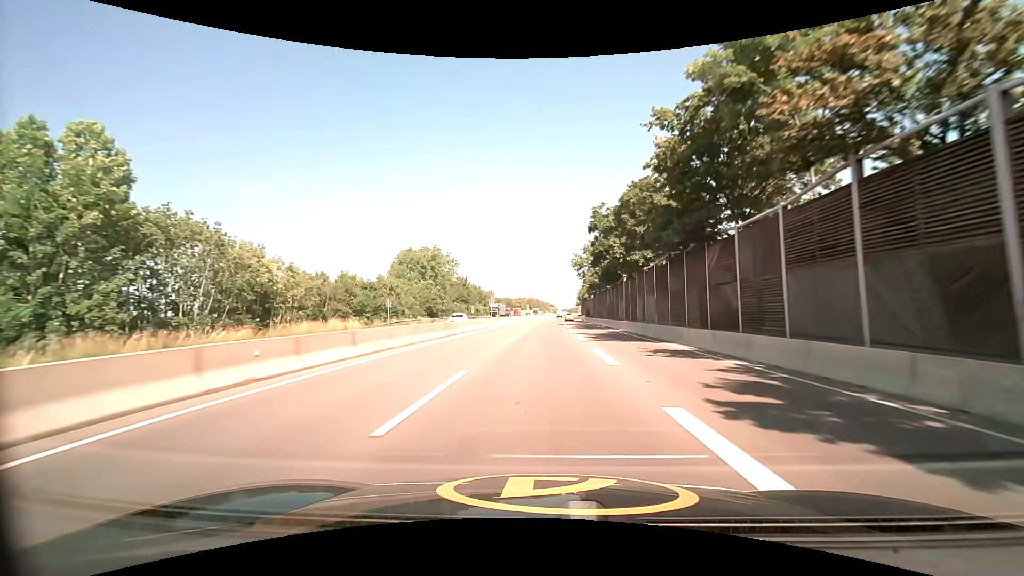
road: trunk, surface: asphalt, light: Day
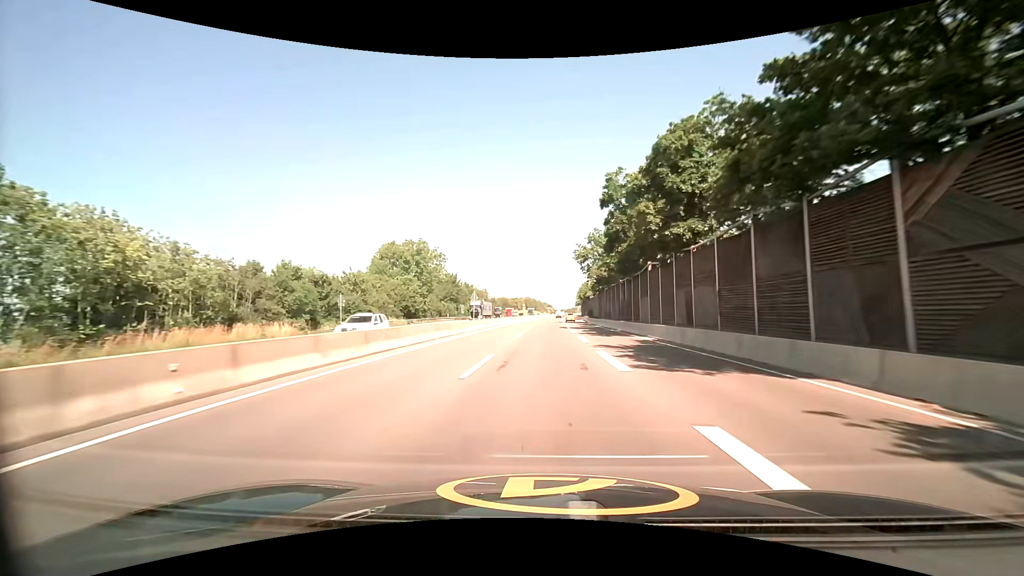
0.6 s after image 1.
(0.0, +13.2) m; 0°
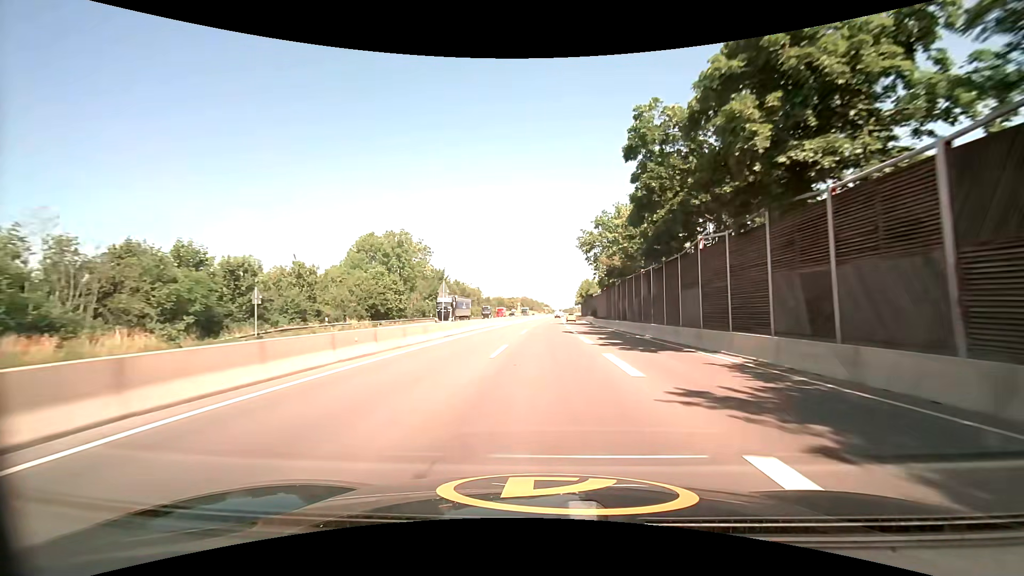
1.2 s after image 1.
(+0.1, +13.2) m; +1°
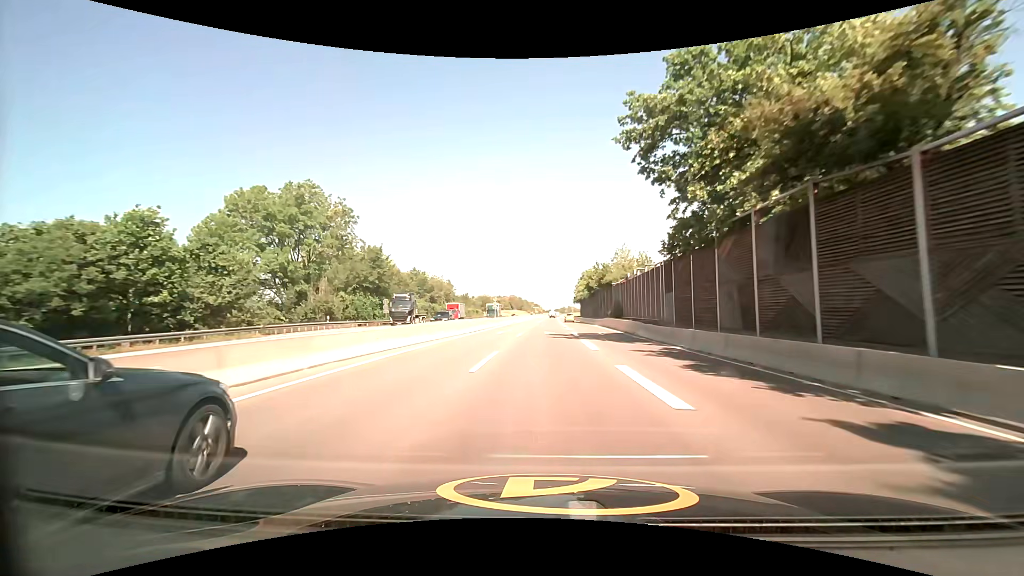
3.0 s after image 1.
(+0.4, +39.6) m; +1°
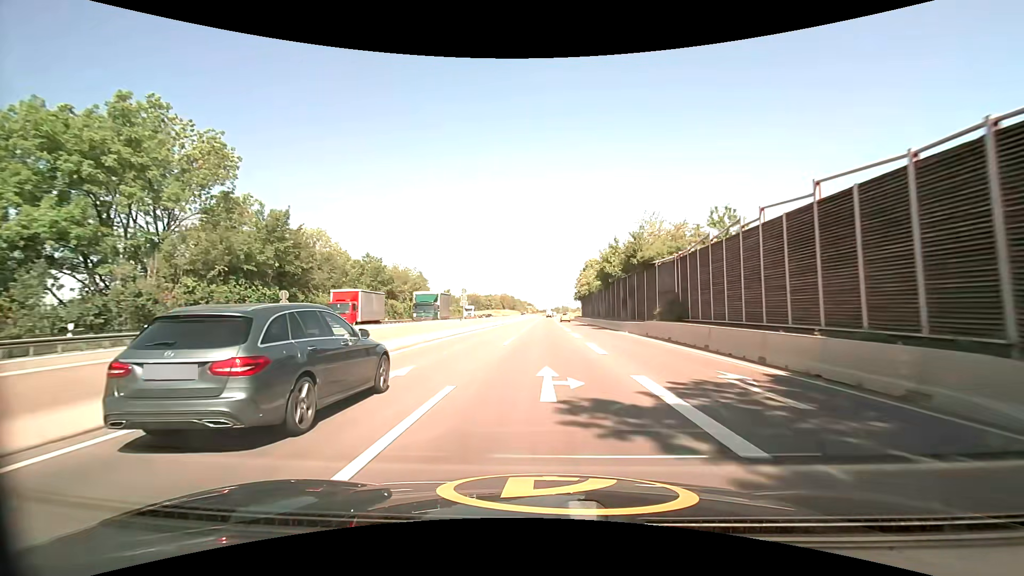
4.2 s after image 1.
(+0.1, +26.5) m; +1°
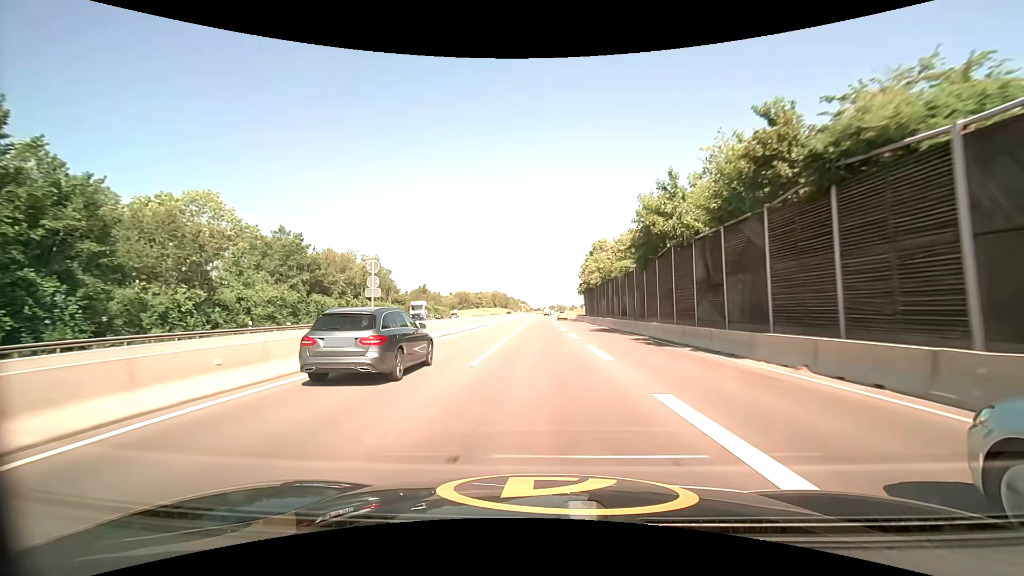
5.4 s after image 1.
(+0.2, +26.6) m; +1°
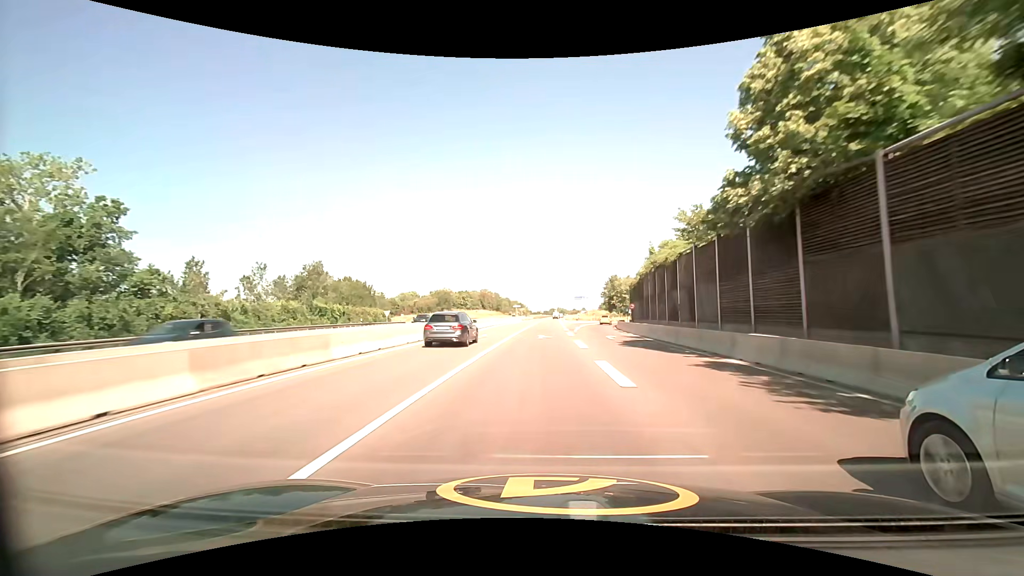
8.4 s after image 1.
(+0.2, +66.2) m; 0°
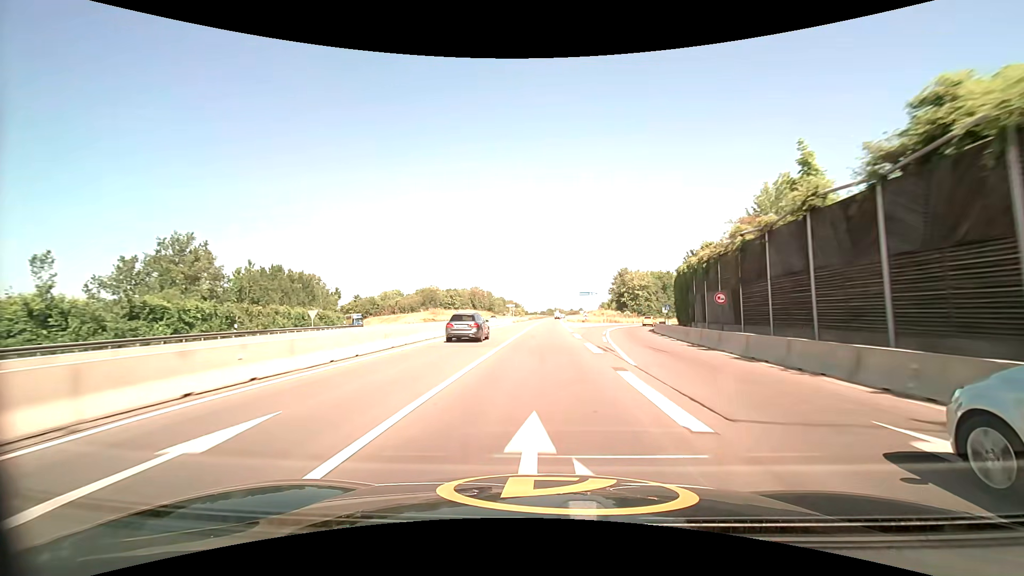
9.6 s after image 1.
(+0.1, +26.4) m; 0°
(0, +10) (0, +20) (0, +30) (0, +40) (+1, +50) (+1, +60) (+1, +70) (+1, +80) (+1, +90) (+2, +100) m
